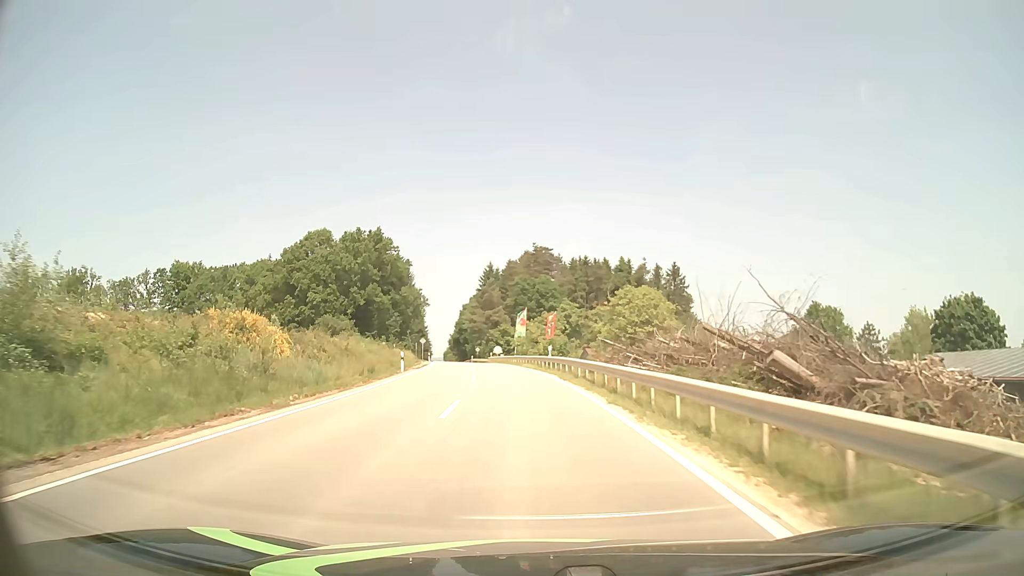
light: Day
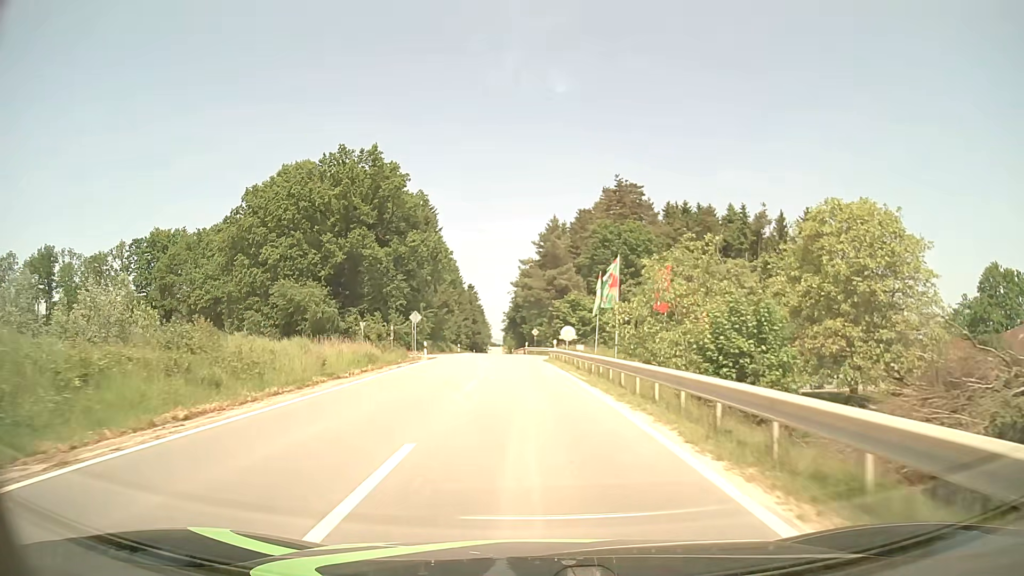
(-2.5, +44.1) m; -6°
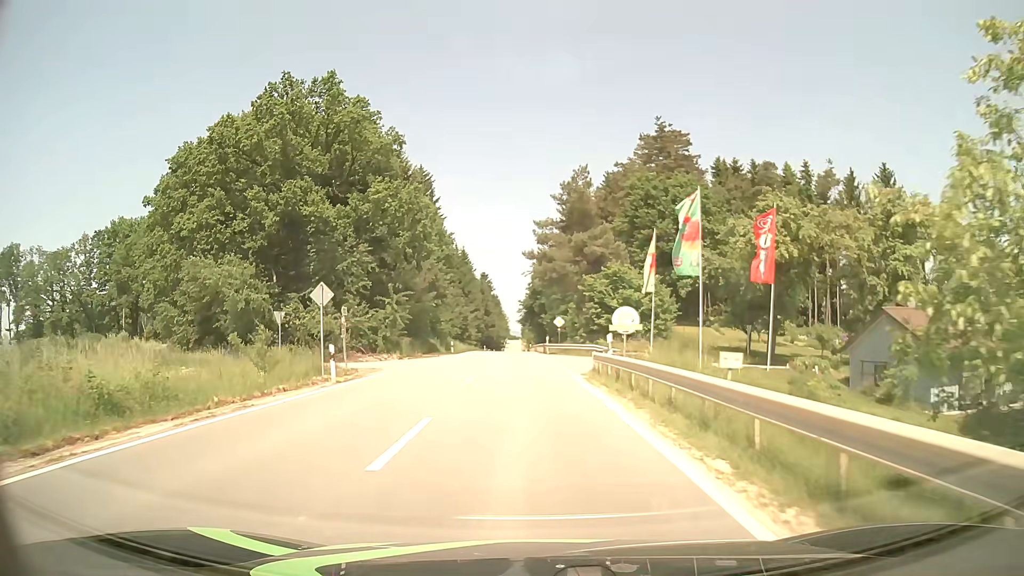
(-0.3, +21.6) m; -2°
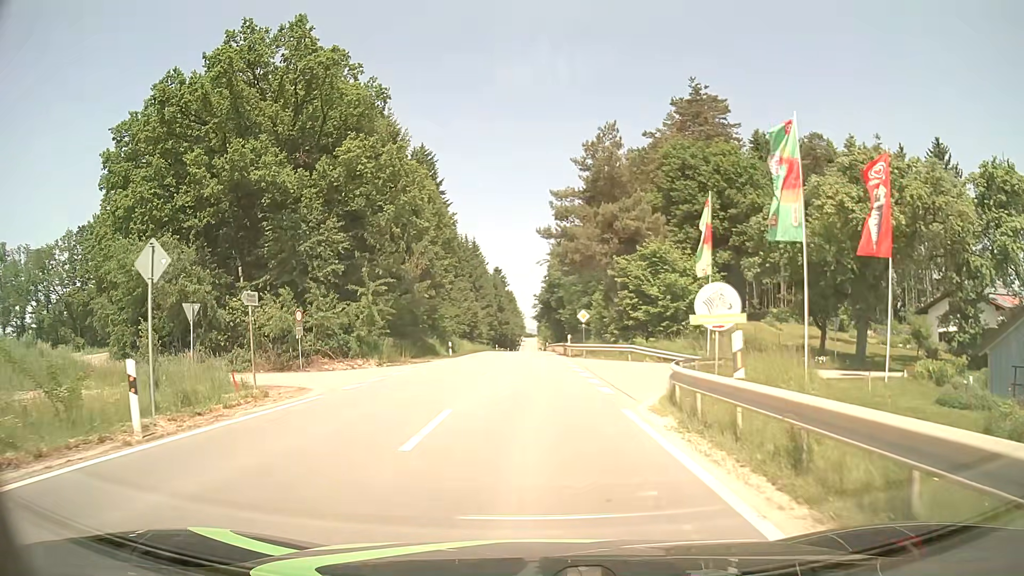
(-0.1, +10.6) m; -2°
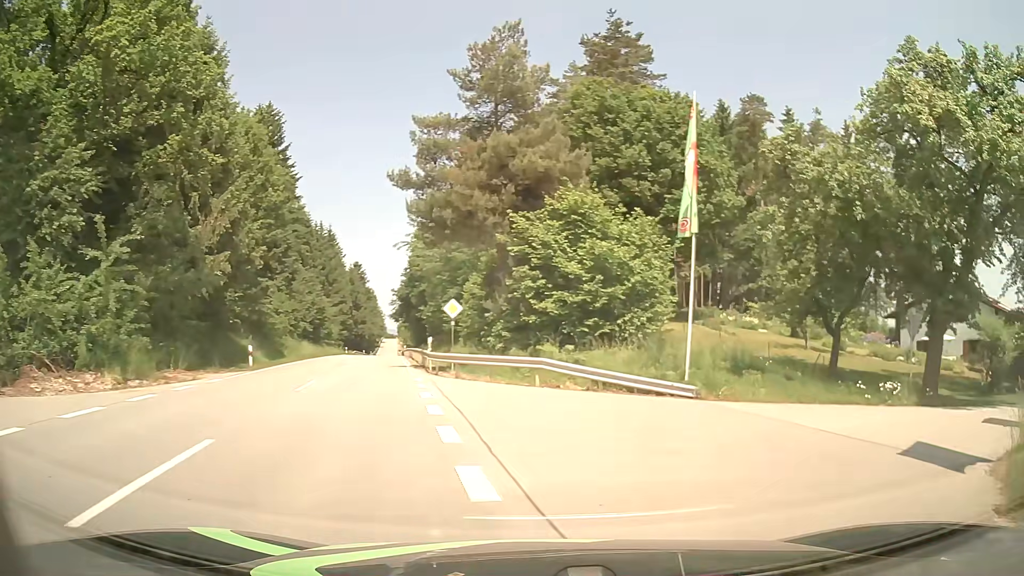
(+0.4, +15.3) m; +11°
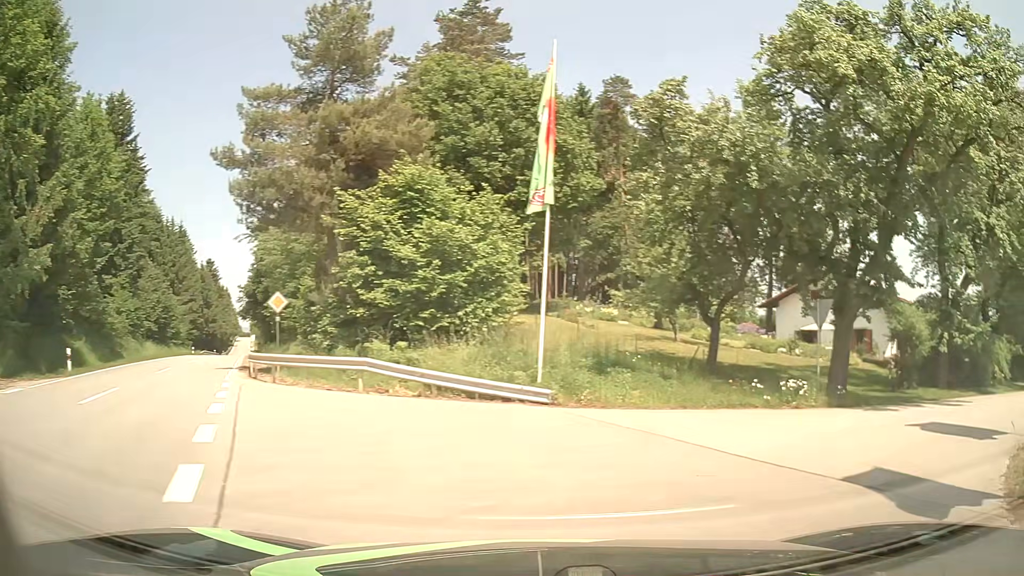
(+0.4, +3.2) m; +14°
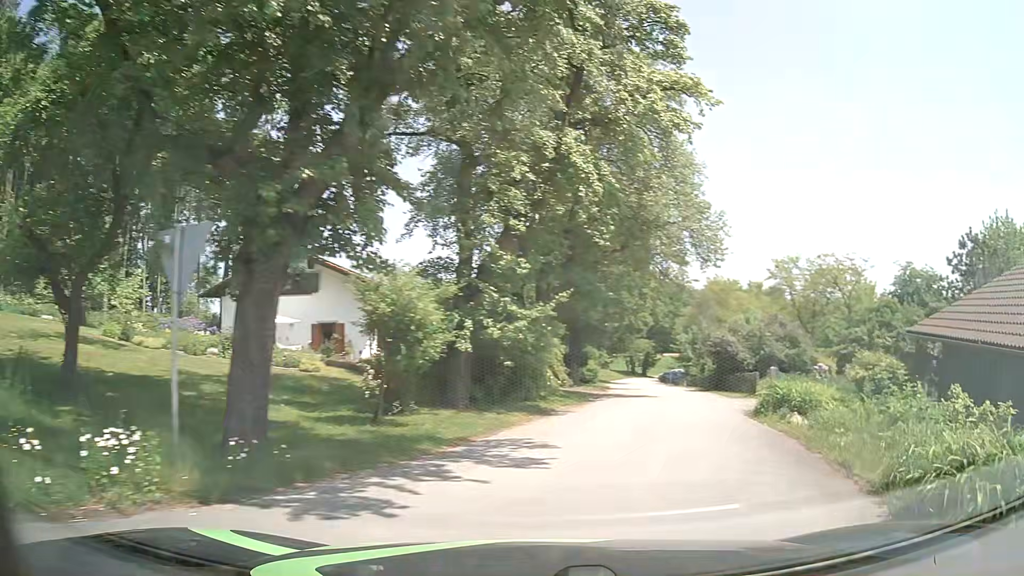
(+3.6, +9.0) m; +43°
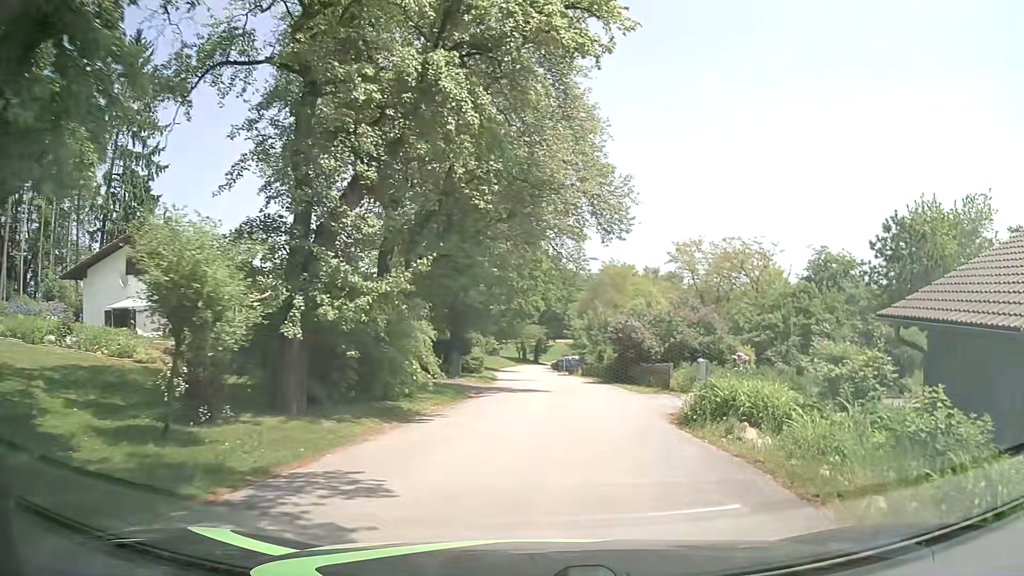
(+0.4, +3.7) m; +11°
(0, +10) (+1, +20) (+1, +30) (0, +40) (0, +50) (-1, +60) (-1, +70) (-1, +80) (0, +90) (+1, +100) m
